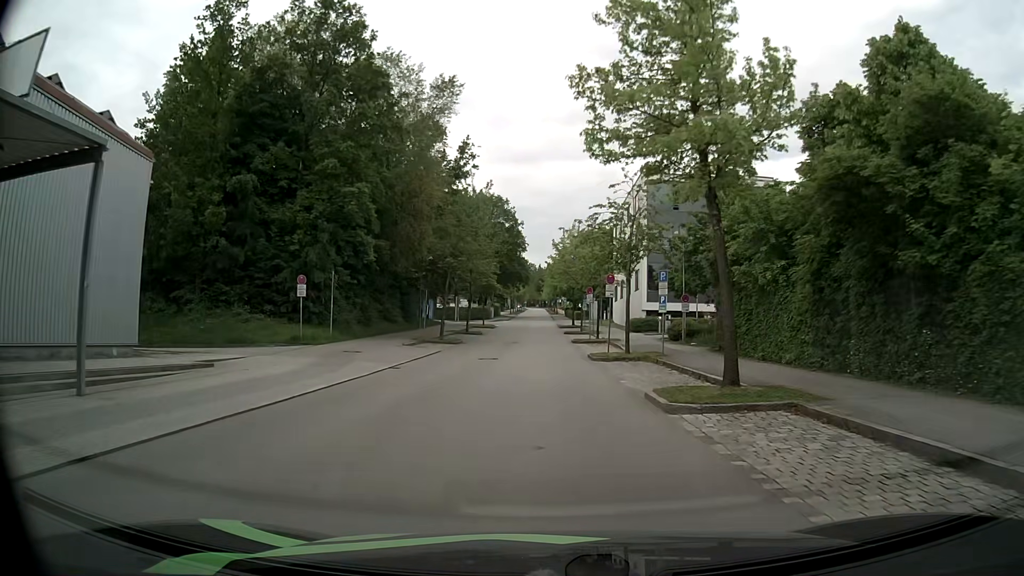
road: secondary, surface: asphalt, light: Day
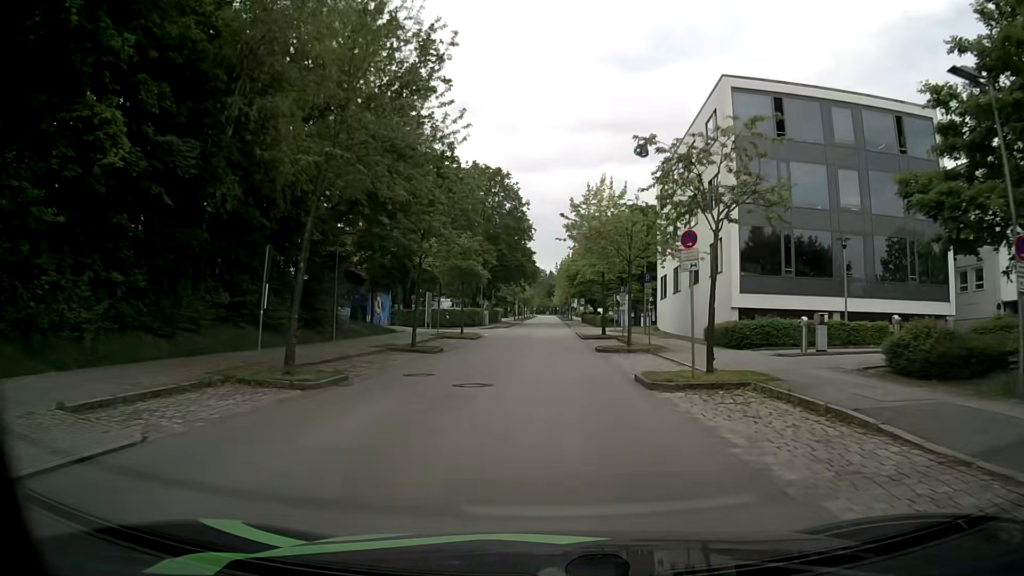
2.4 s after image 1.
(-0.3, +25.4) m; -1°
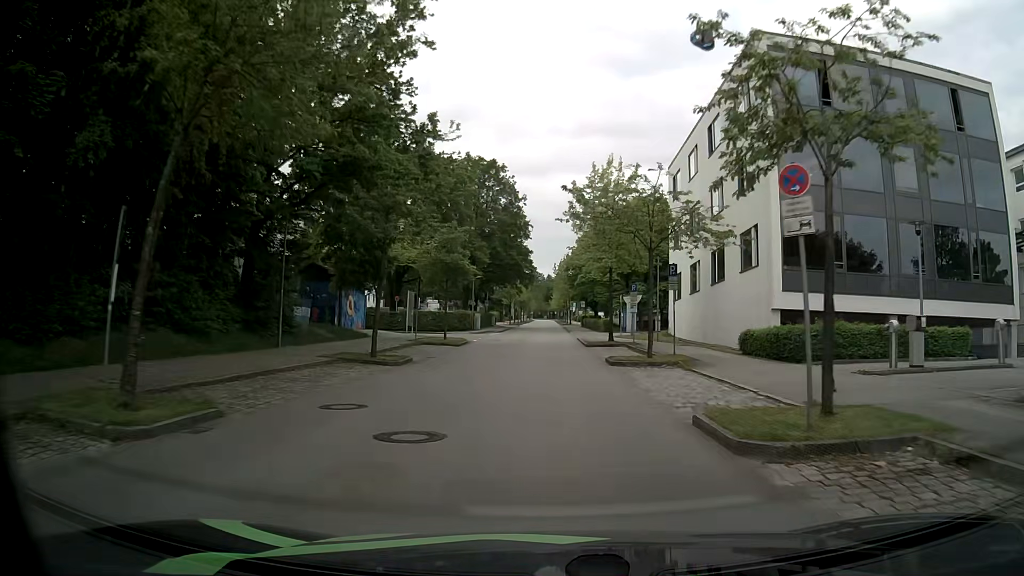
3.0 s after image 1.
(0.0, +6.4) m; +1°
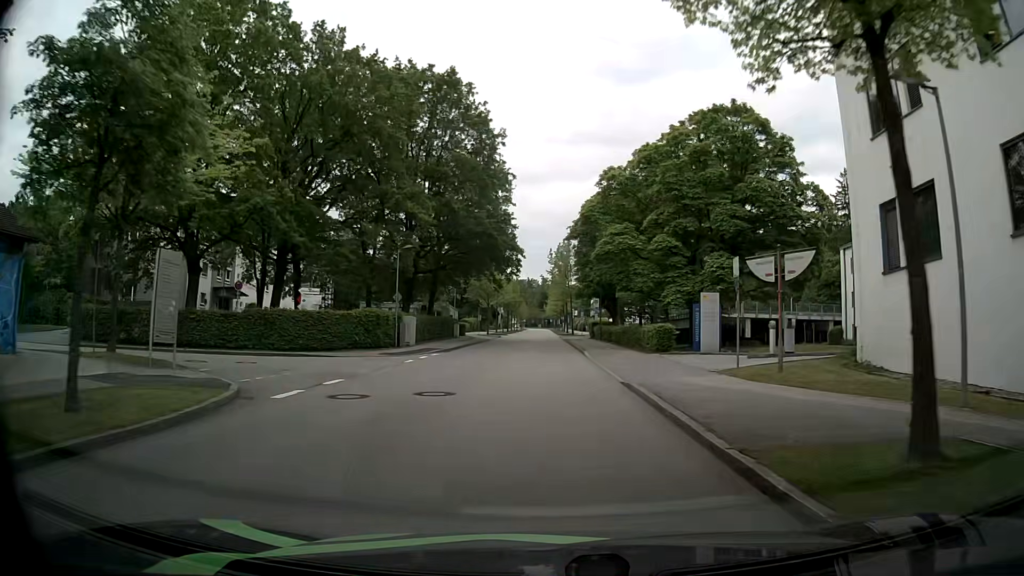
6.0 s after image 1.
(+0.3, +31.0) m; +1°
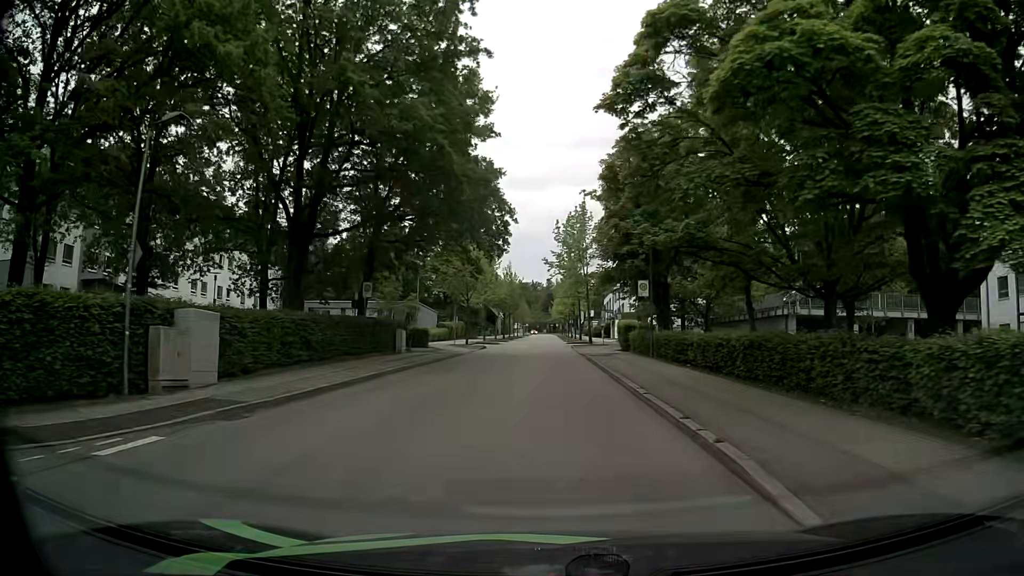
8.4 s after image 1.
(-0.3, +23.6) m; 0°
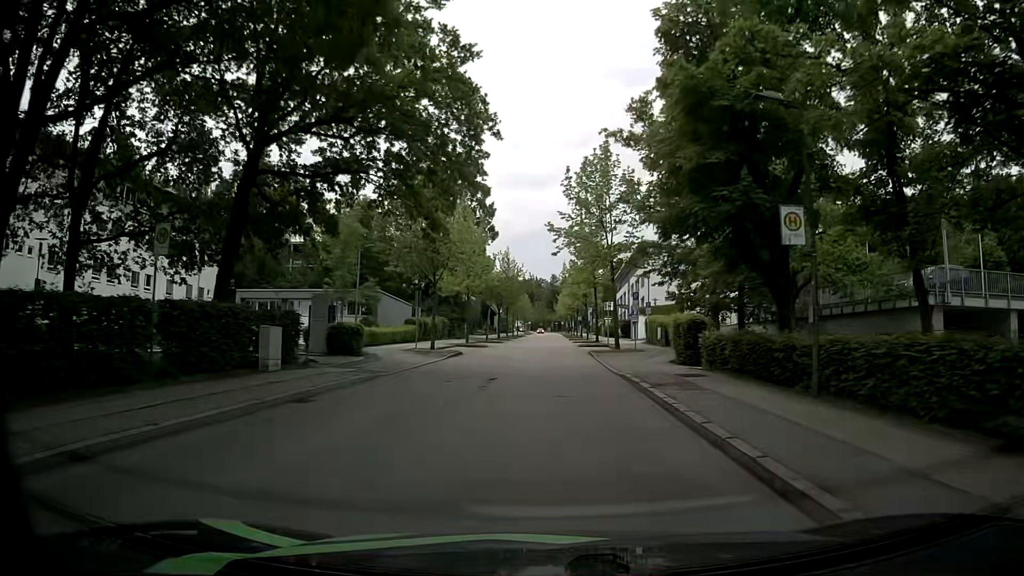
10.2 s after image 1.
(-0.3, +17.1) m; -1°
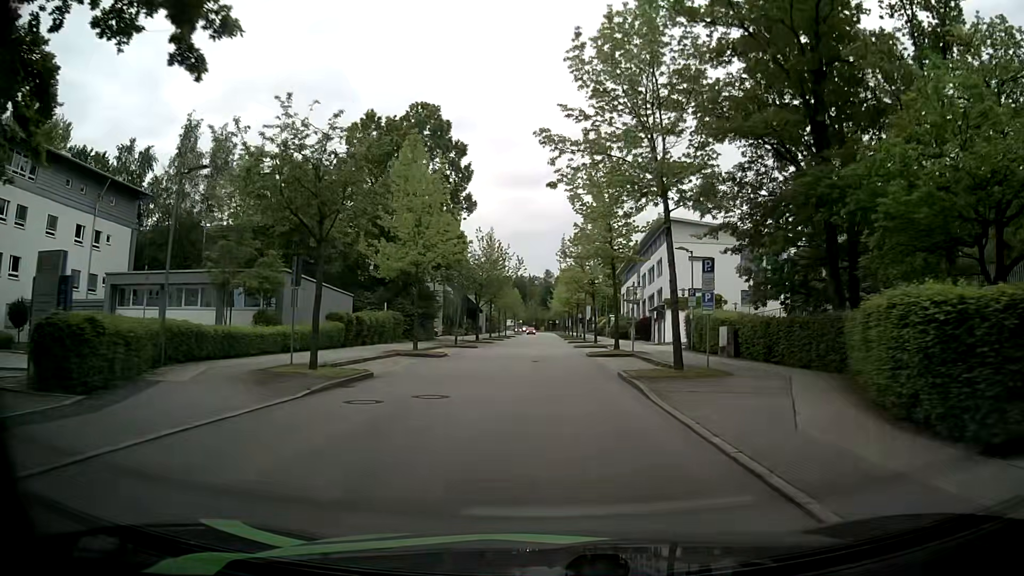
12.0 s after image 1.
(+0.1, +17.5) m; 0°
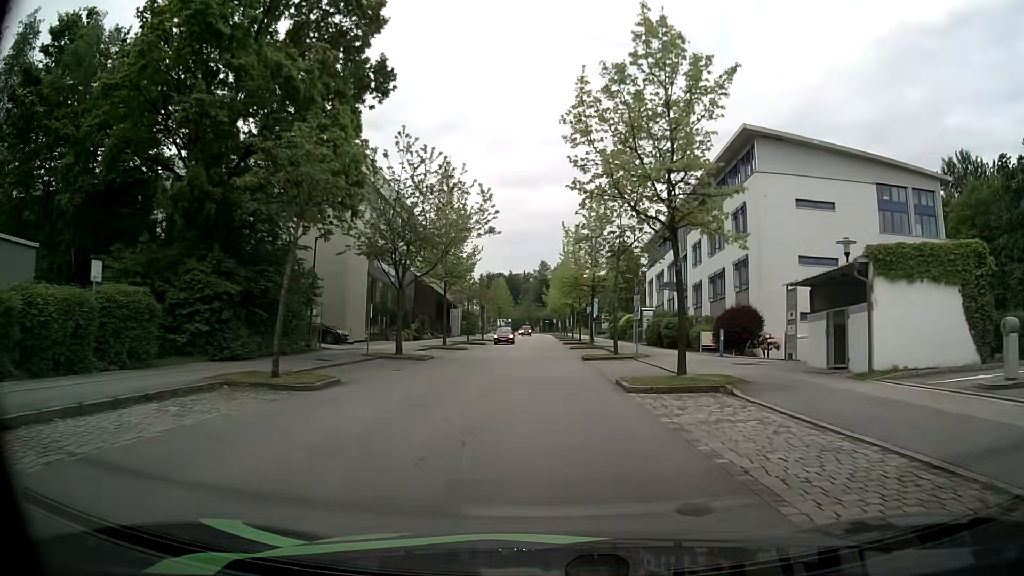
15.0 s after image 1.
(+0.3, +30.5) m; 0°
(0, +10) (0, +20) (0, +30) (0, +40) (0, +50) (0, +60) (0, +70) (0, +80) (0, +90) (0, +100) m
